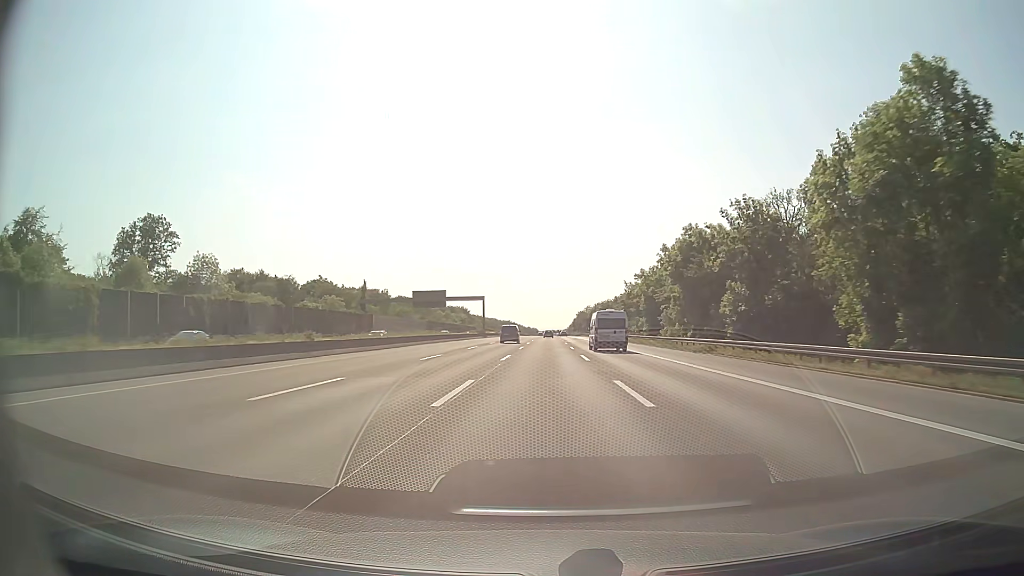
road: motorway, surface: asphalt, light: Day
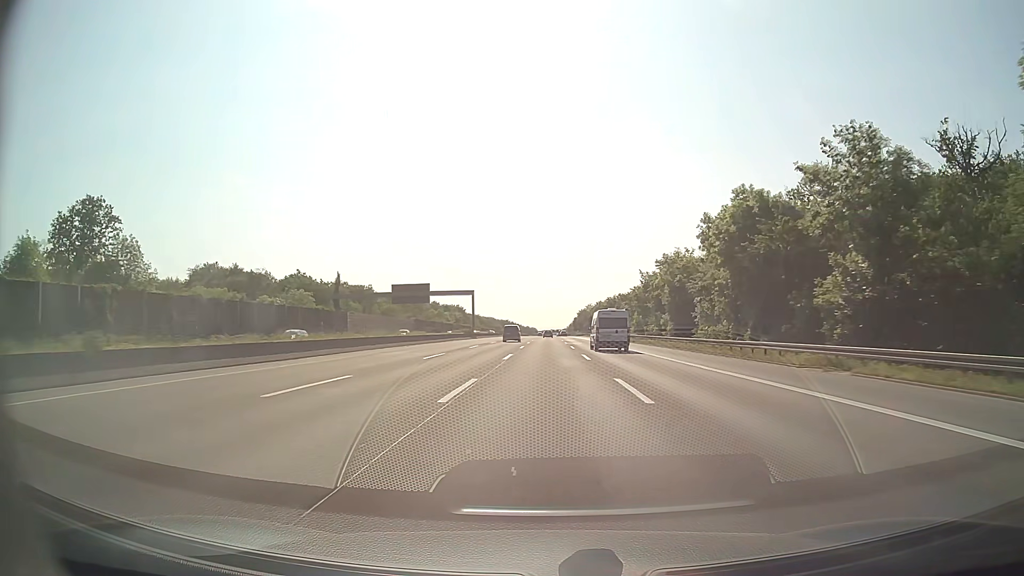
(0.0, +17.4) m; 0°
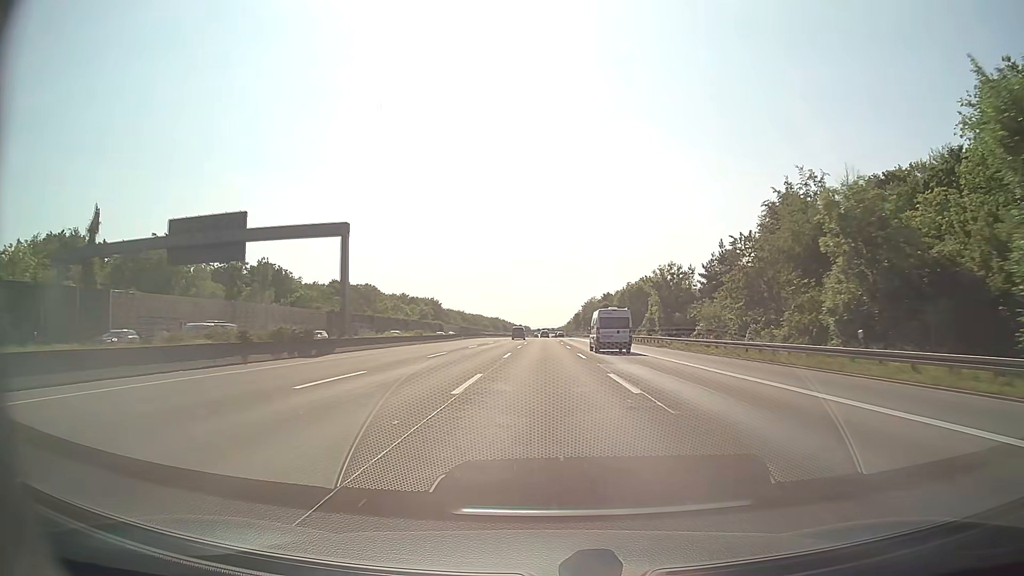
(+0.3, +69.7) m; 0°
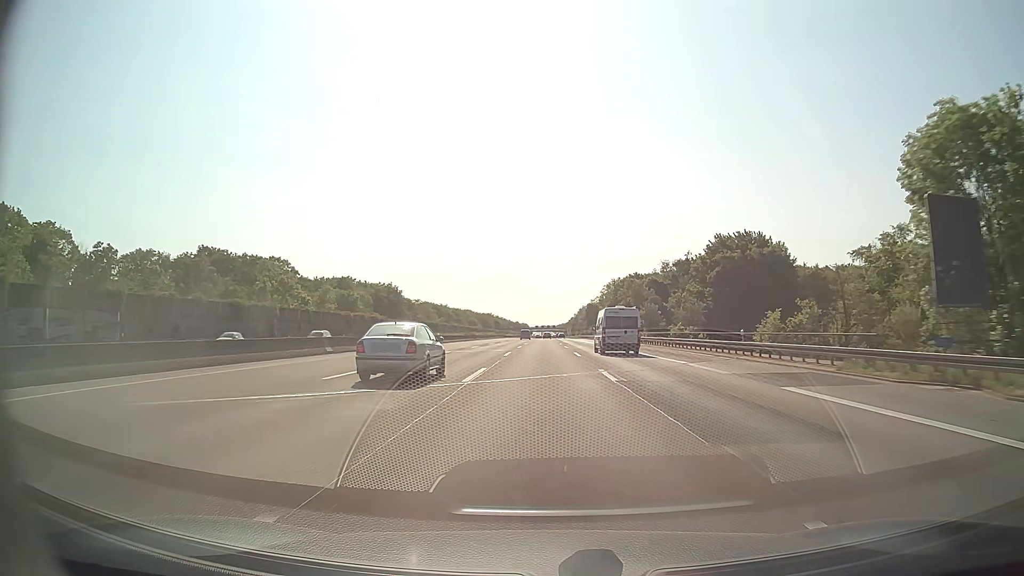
(+0.2, +87.2) m; 0°
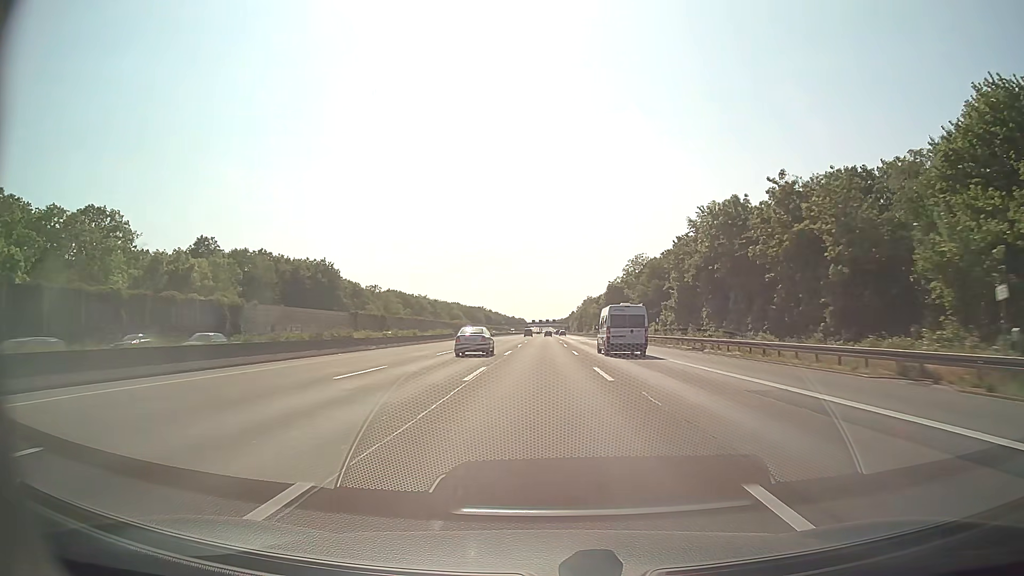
(+0.1, +70.4) m; 0°
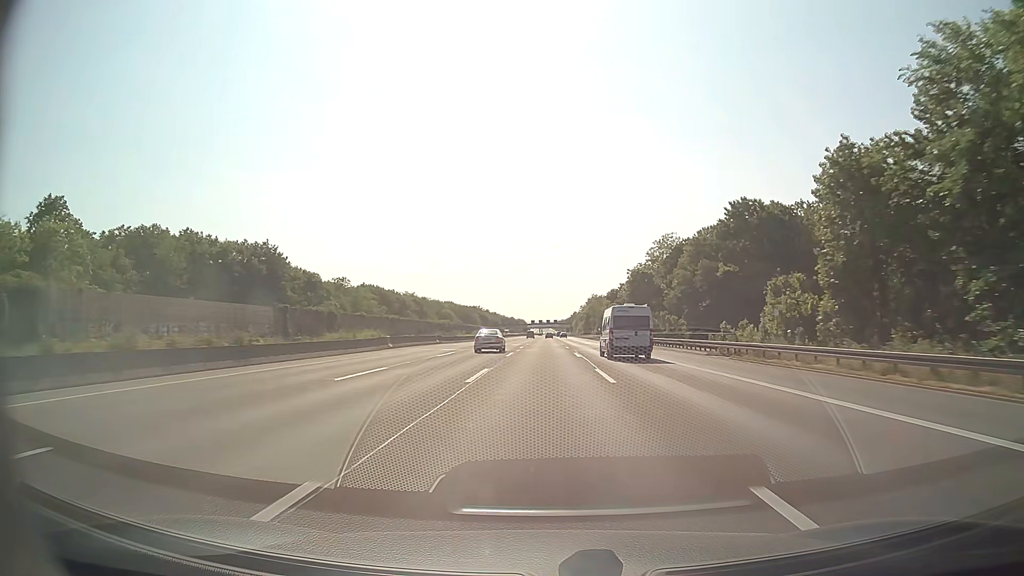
(0.0, +35.9) m; 0°
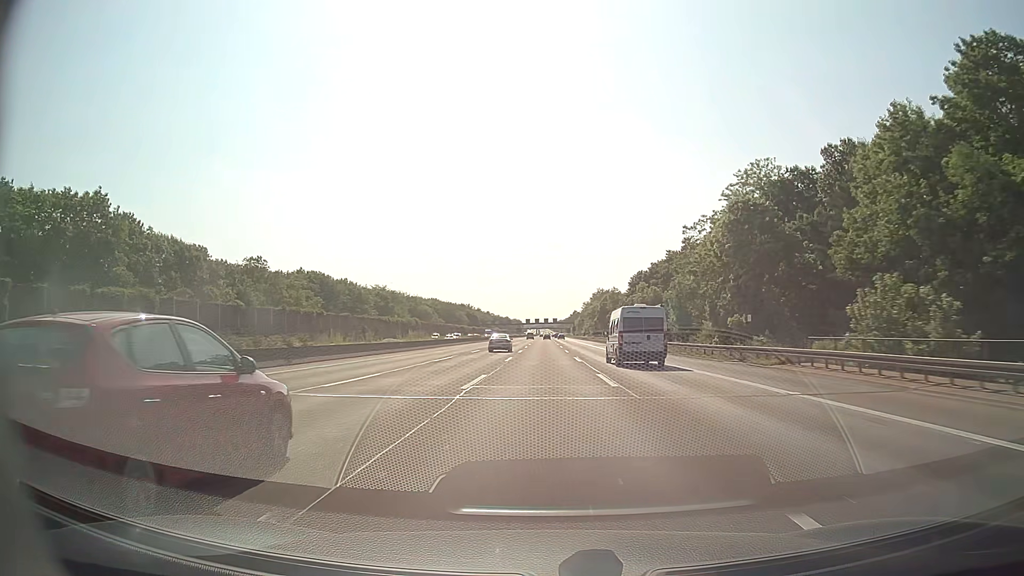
(+0.2, +54.8) m; 0°
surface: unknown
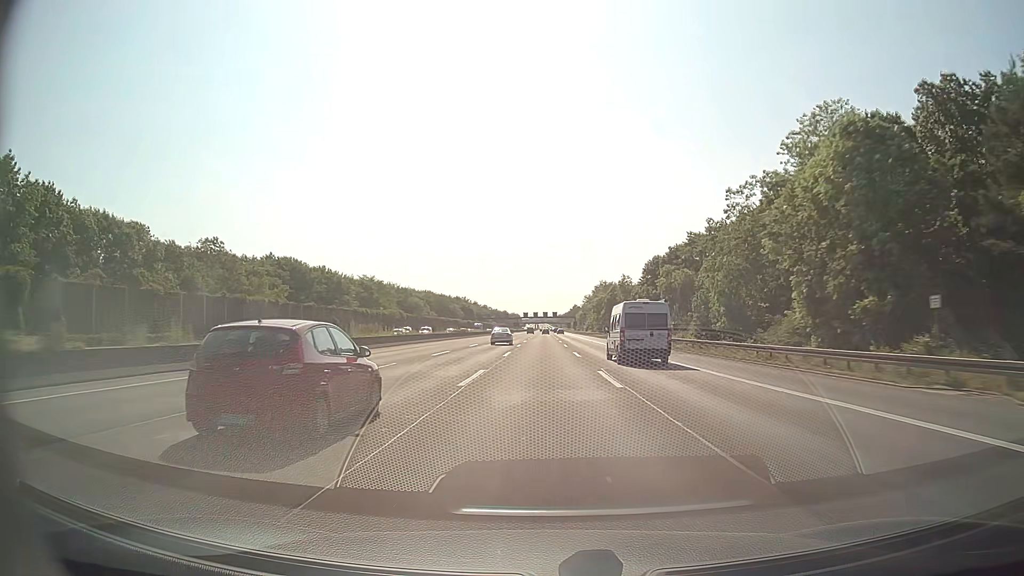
(0.0, +18.5) m; 0°
(0, +10) (0, +20) (0, +30) (0, +40) (0, +50) (0, +60) (0, +70) (0, +80) (0, +90) (0, +100) m
